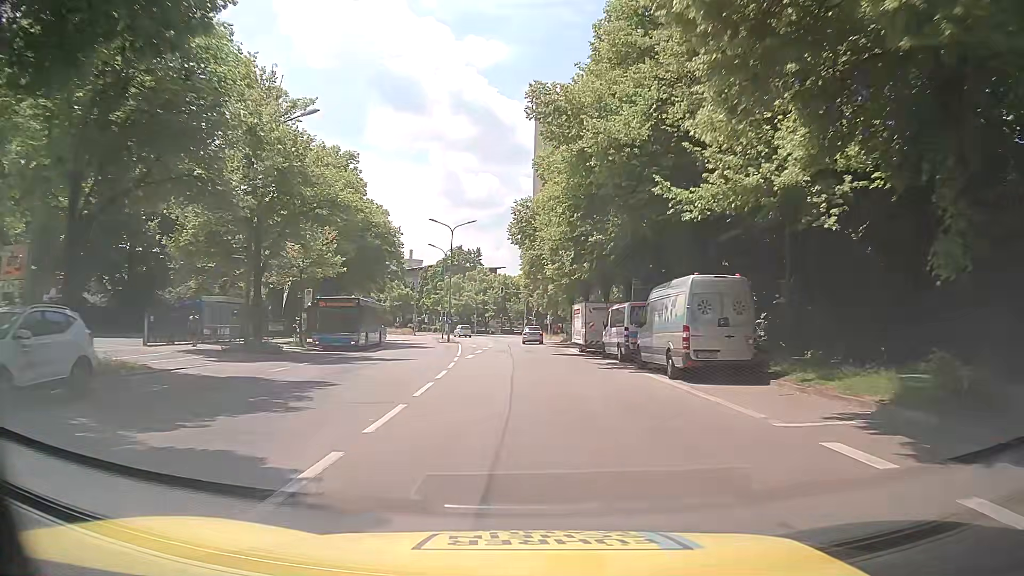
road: secondary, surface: asphalt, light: Day
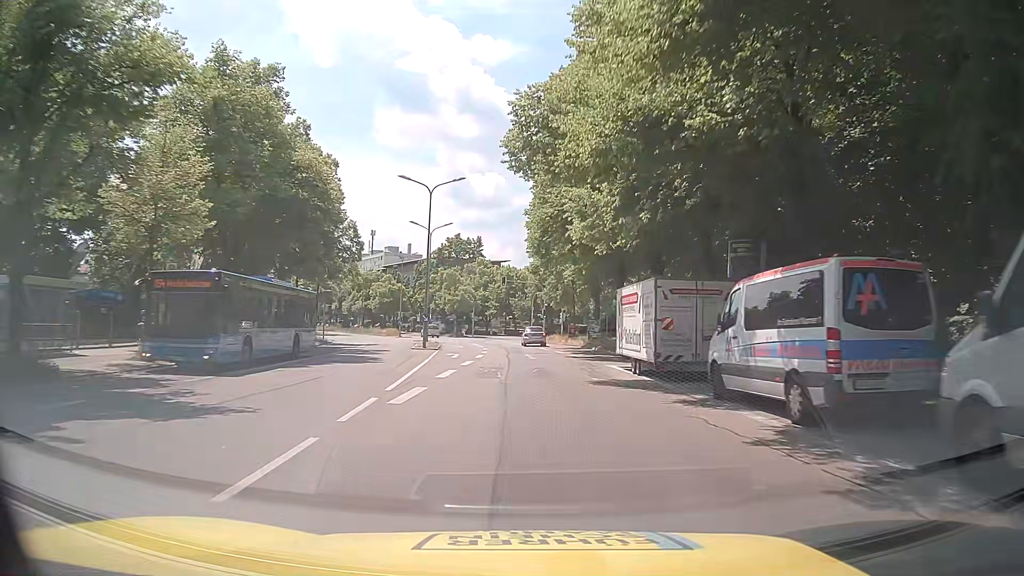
(-0.4, +17.1) m; -1°
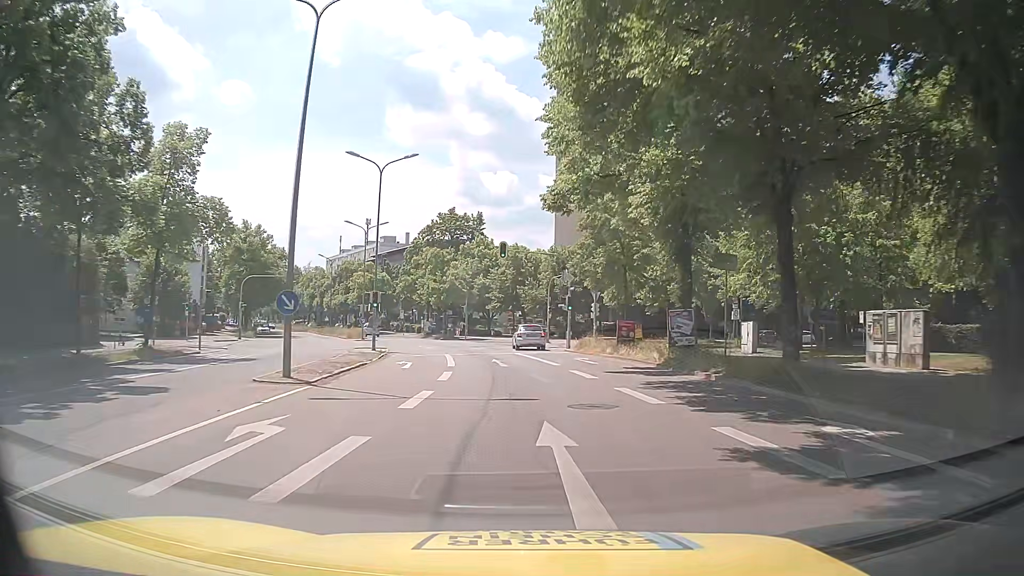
(-0.3, +25.0) m; -1°
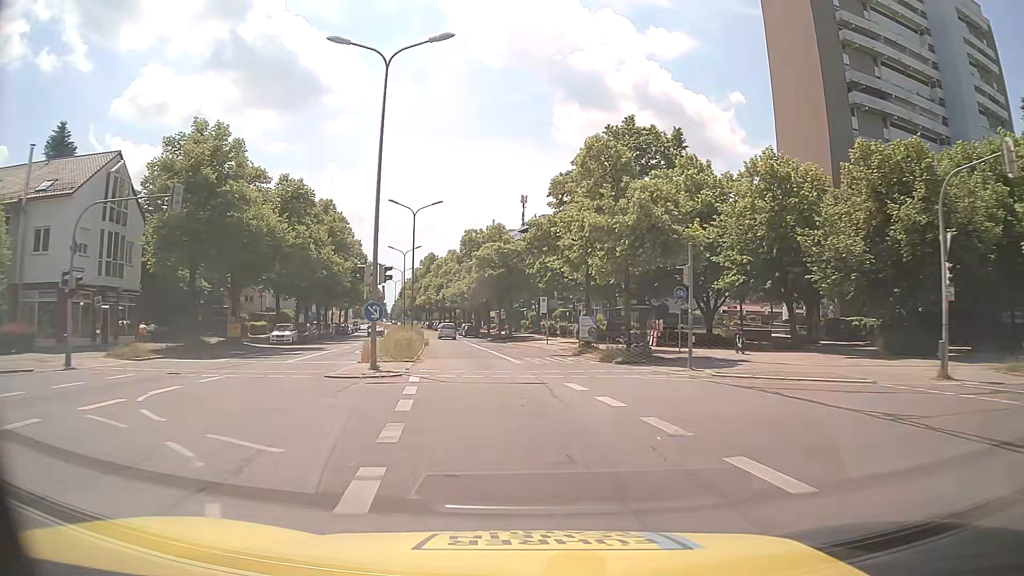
(-4.8, +41.9) m; -14°
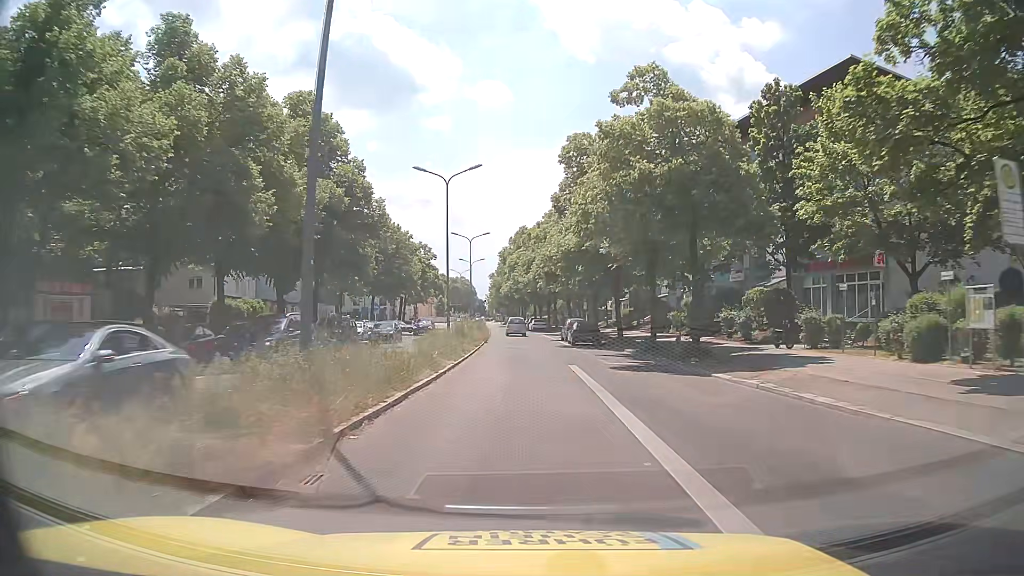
(-4.1, +40.7) m; -9°
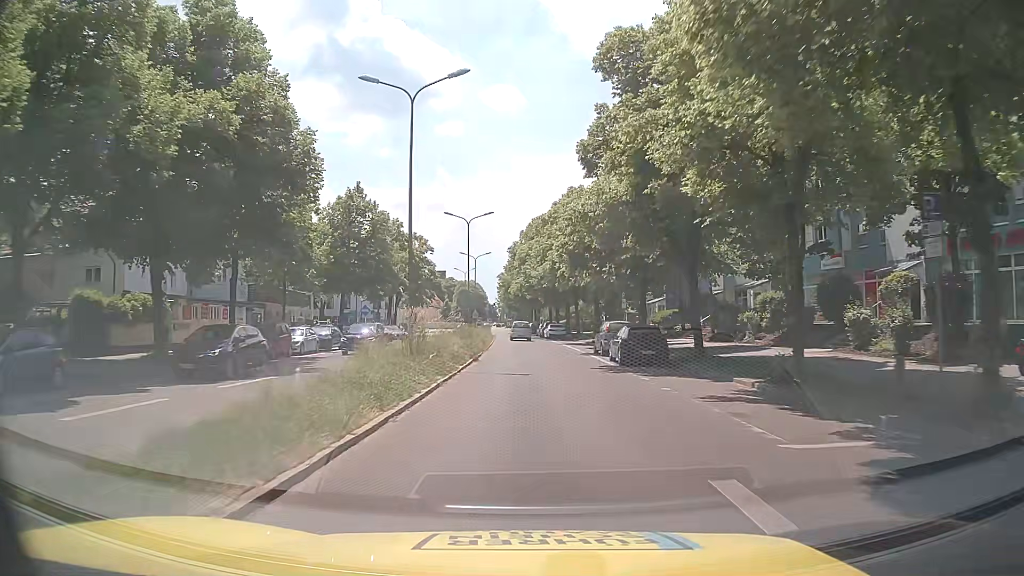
(-0.1, +16.3) m; -1°
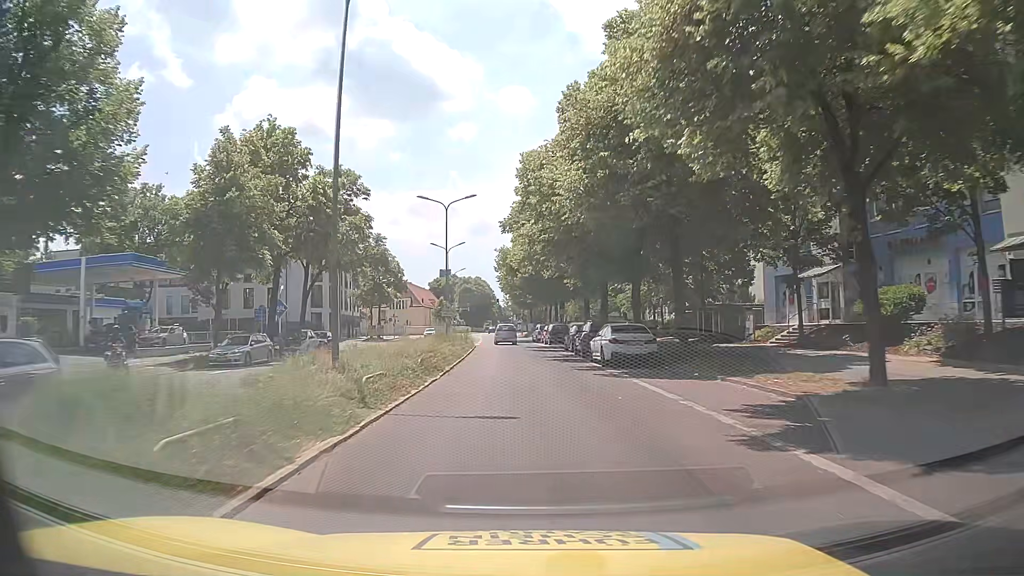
(-0.3, +40.7) m; 0°
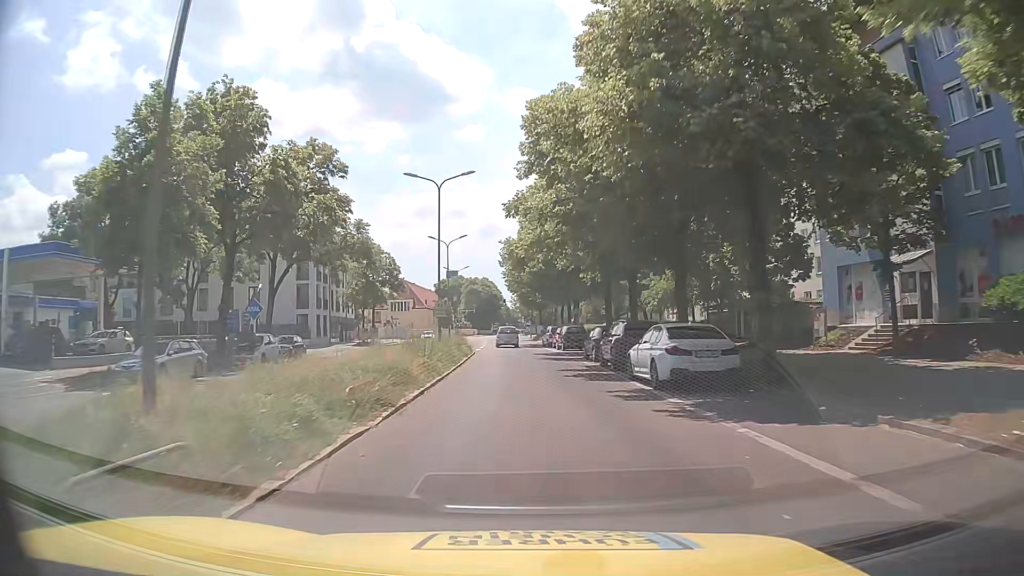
(-0.2, +8.1) m; -2°
